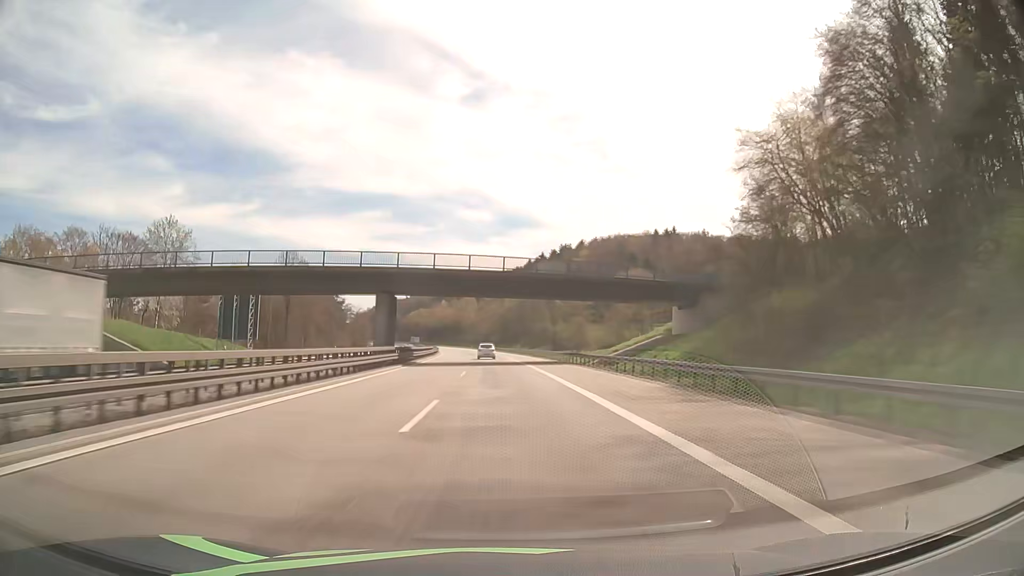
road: motorway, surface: asphalt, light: Day
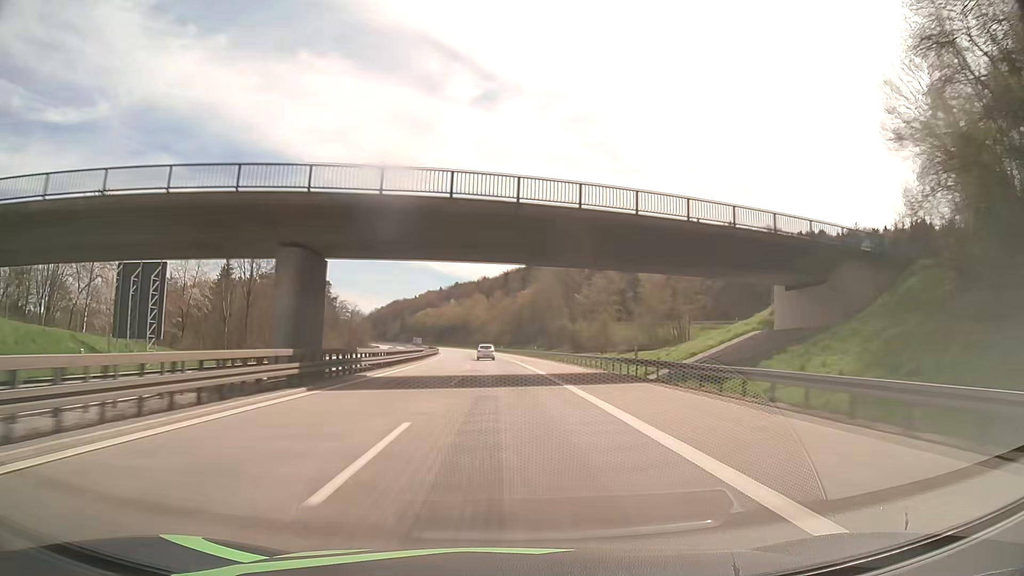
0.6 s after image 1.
(-0.2, +22.8) m; -1°
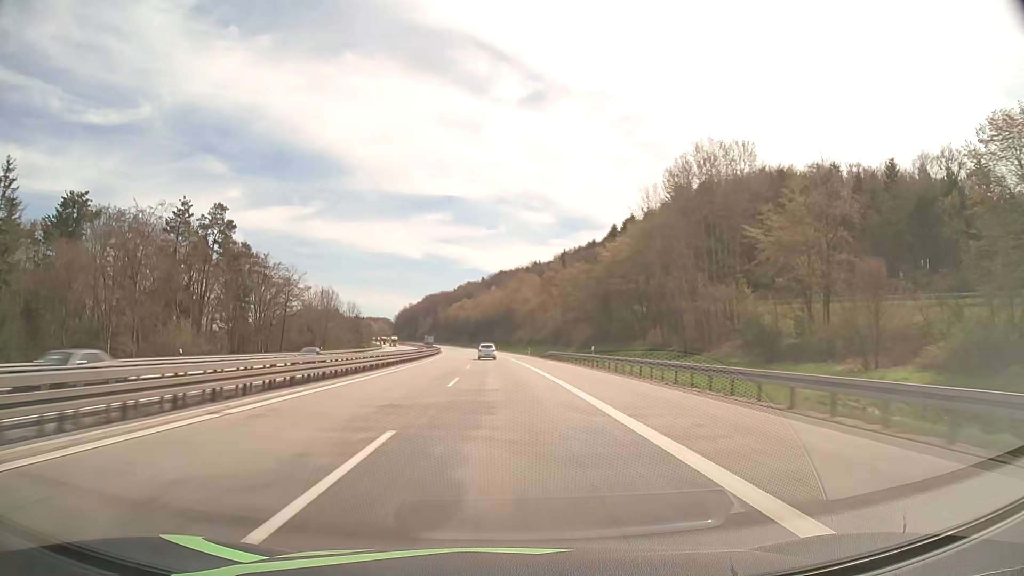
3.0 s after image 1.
(-3.4, +91.0) m; -4°
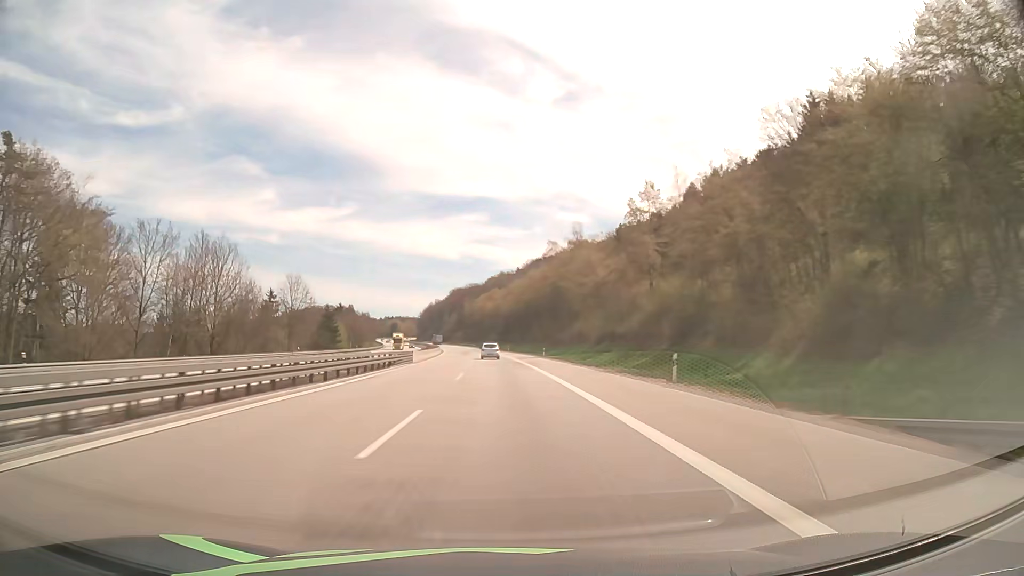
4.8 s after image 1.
(-1.9, +68.4) m; -3°
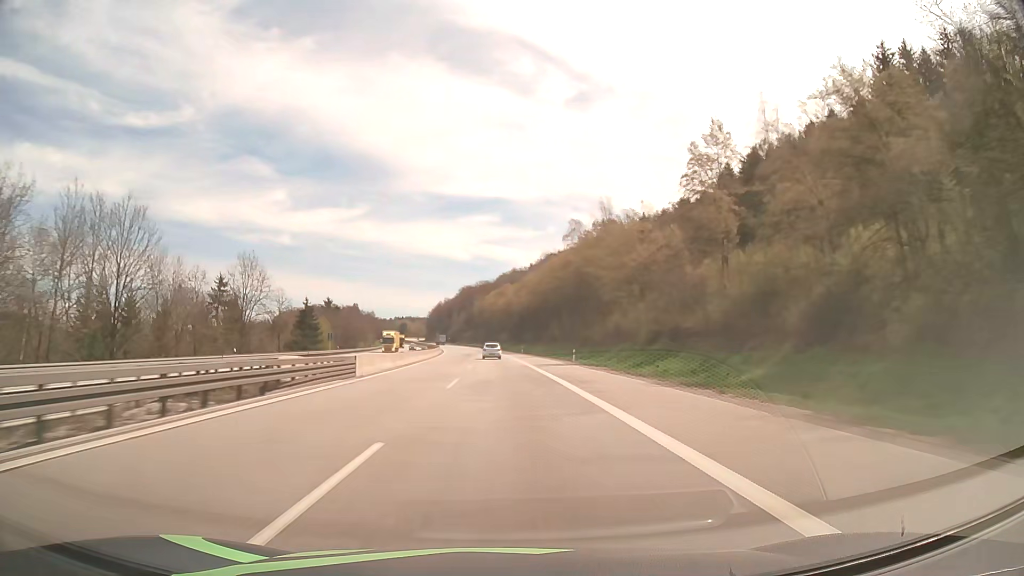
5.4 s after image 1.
(-0.2, +22.8) m; -1°
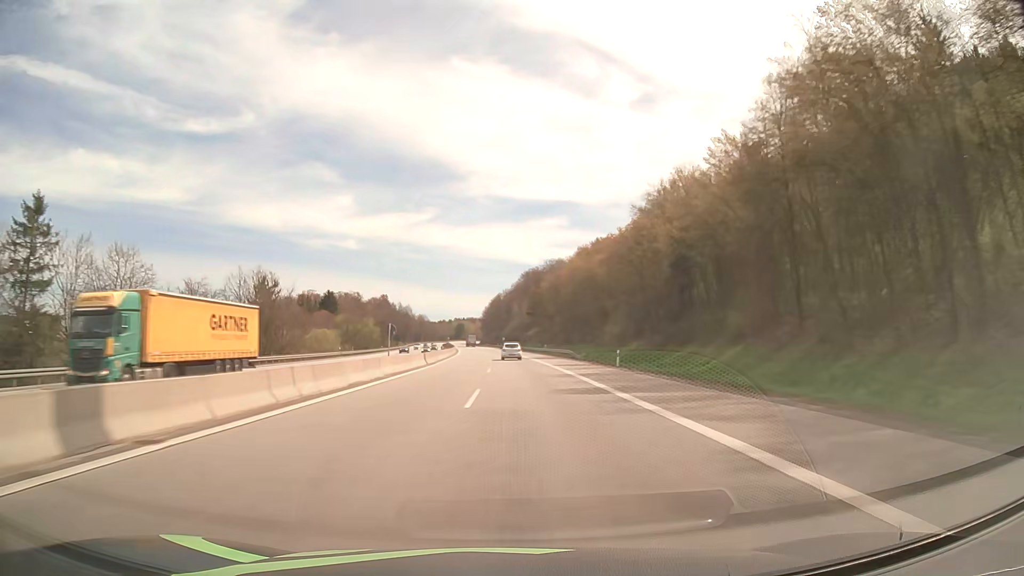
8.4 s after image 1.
(-5.6, +114.0) m; -6°
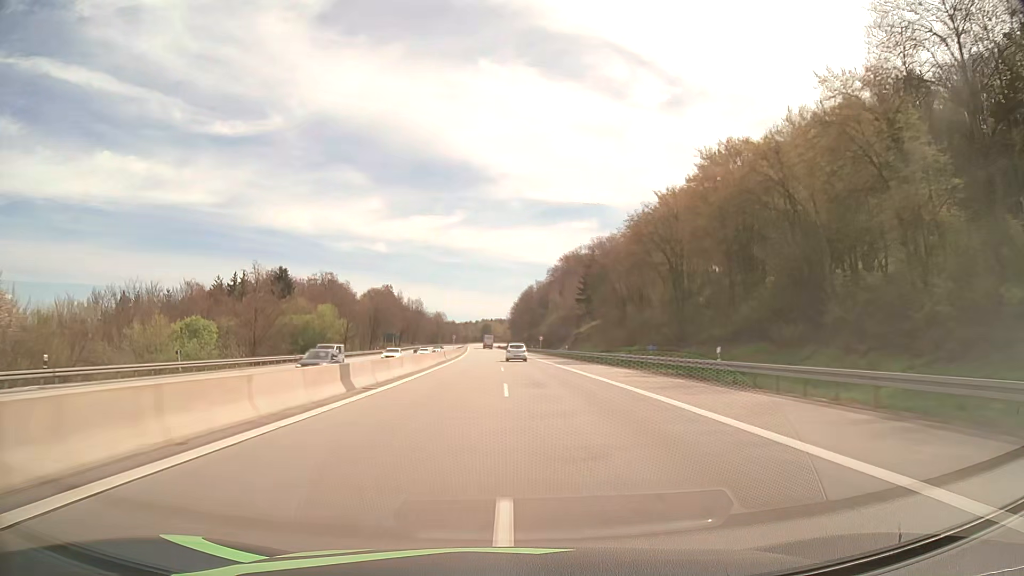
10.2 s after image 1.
(-1.8, +68.4) m; -3°
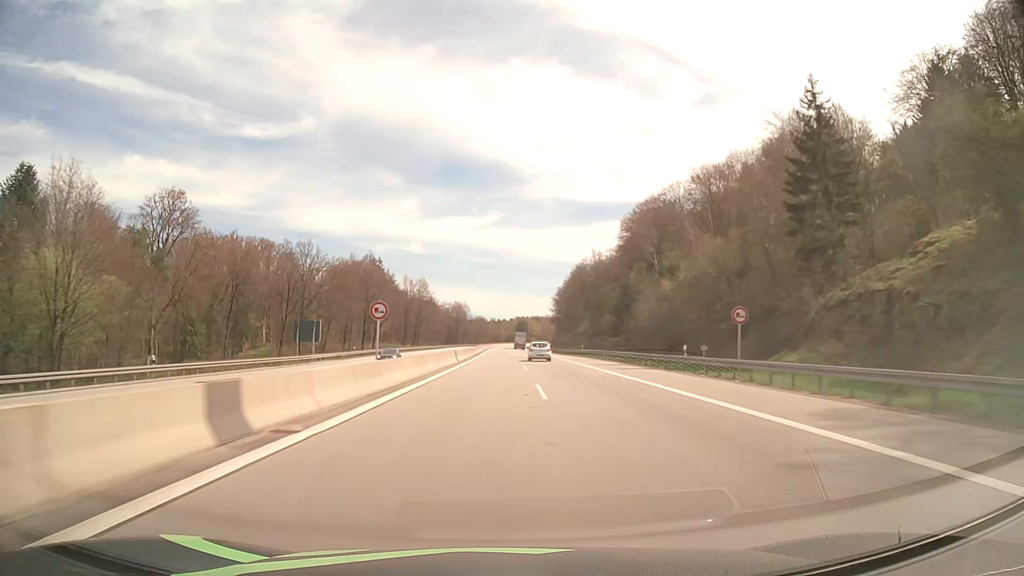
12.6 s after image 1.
(-2.5, +91.0) m; -3°
(0, +10) (0, +20) (0, +30) (0, +40) (0, +50) (0, +60) (0, +70) (0, +80) (0, +90) (-1, +100) m
